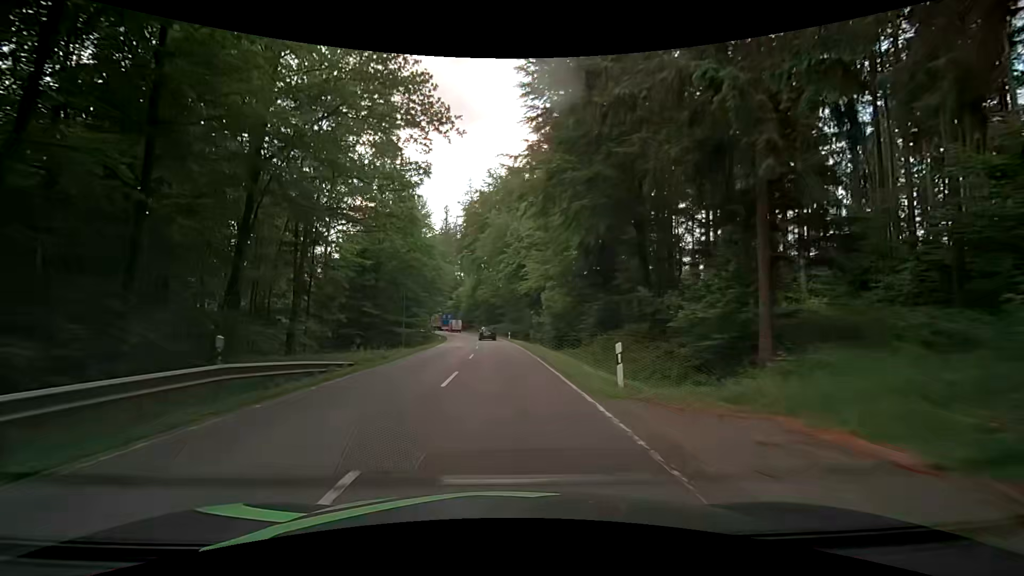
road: secondary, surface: asphalt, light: Day
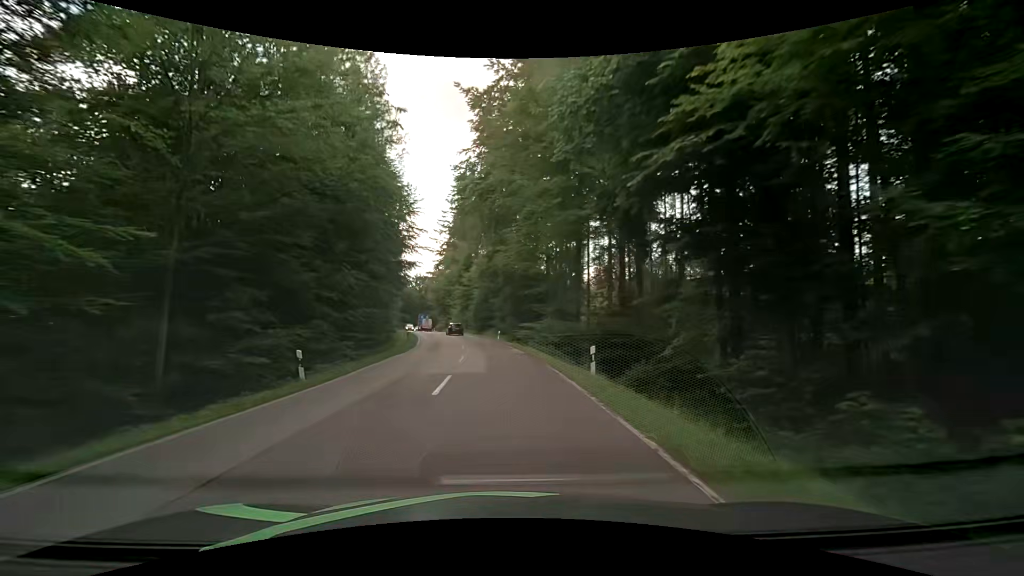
(-1.3, +45.6) m; -4°
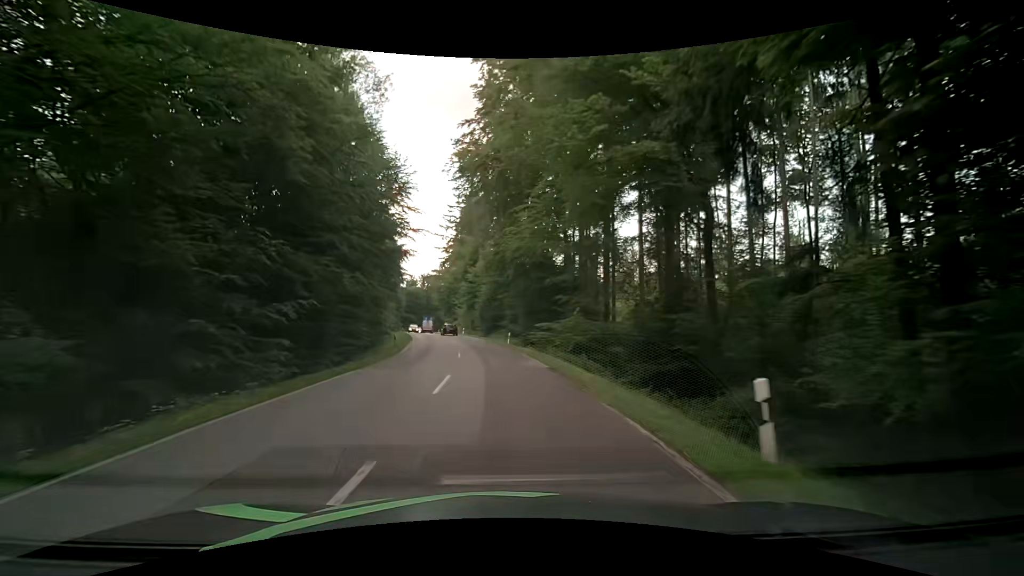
(-0.1, +9.1) m; 0°
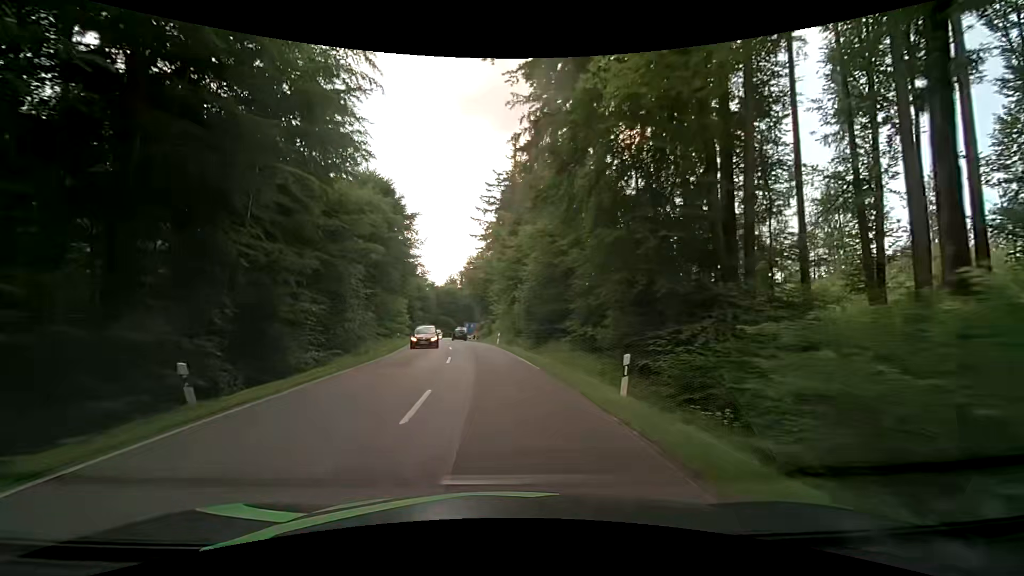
(-1.6, +27.3) m; -6°
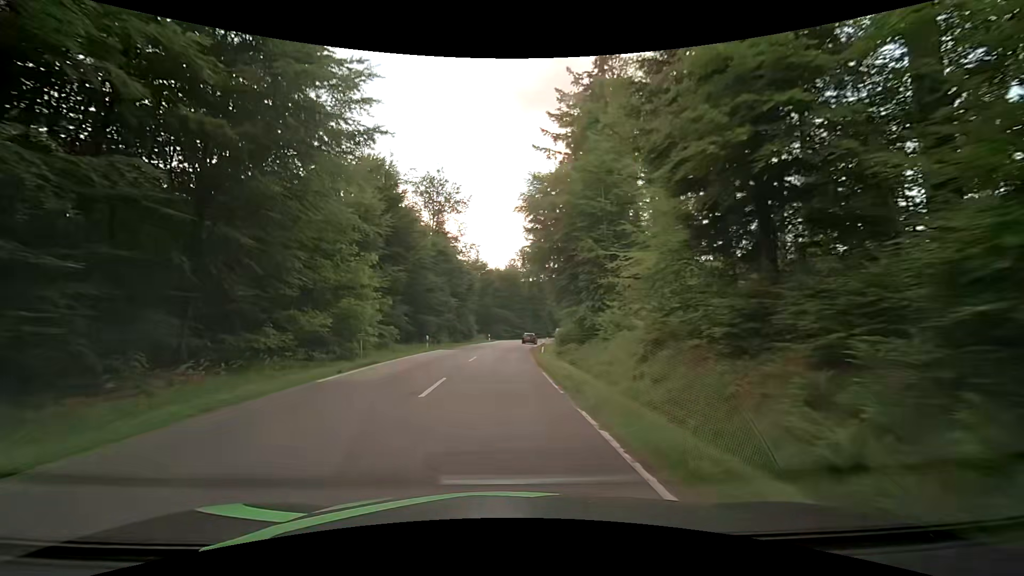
(-3.3, +45.4) m; -7°
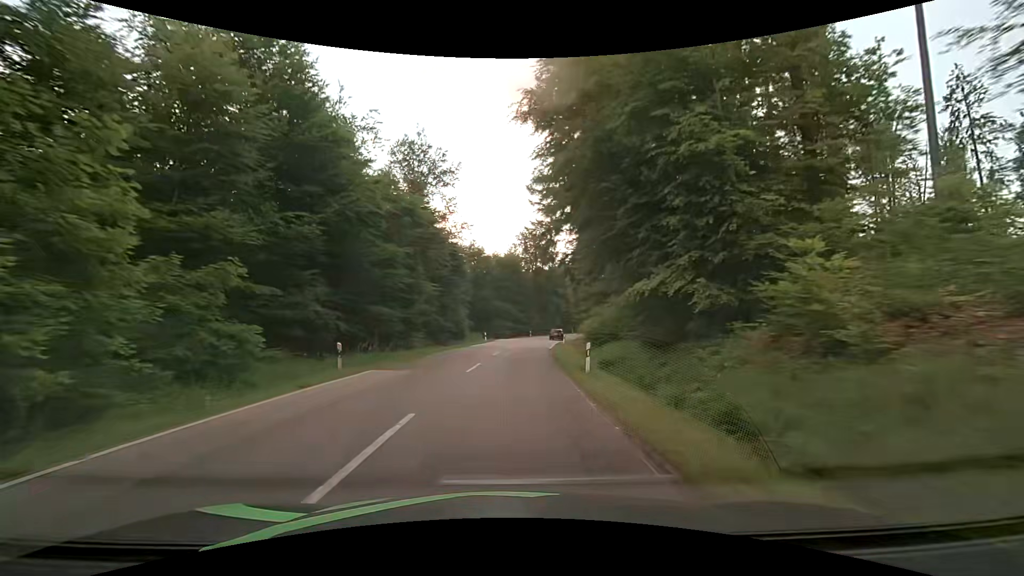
(-0.2, +18.4) m; -1°
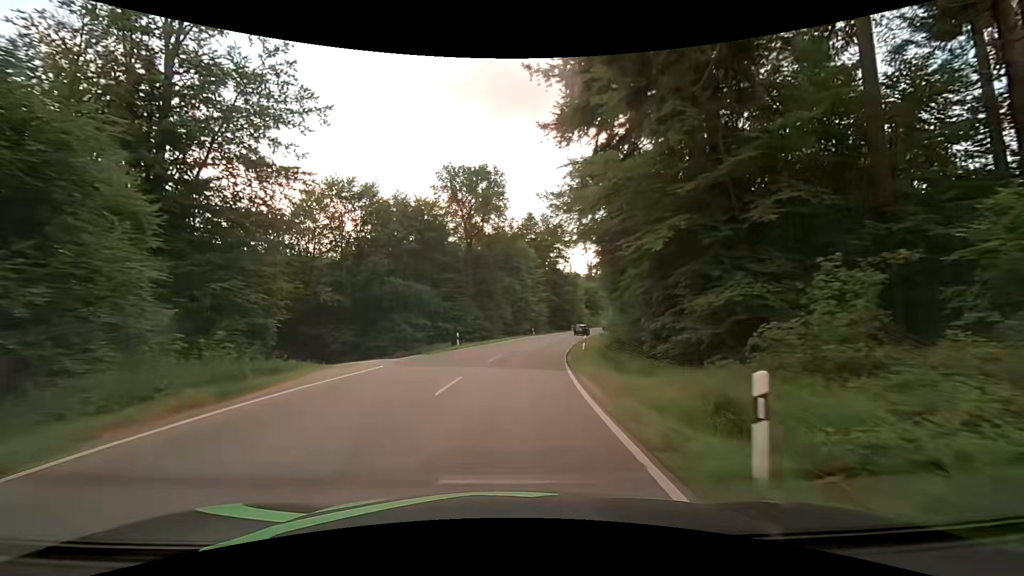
(+2.6, +46.1) m; +7°
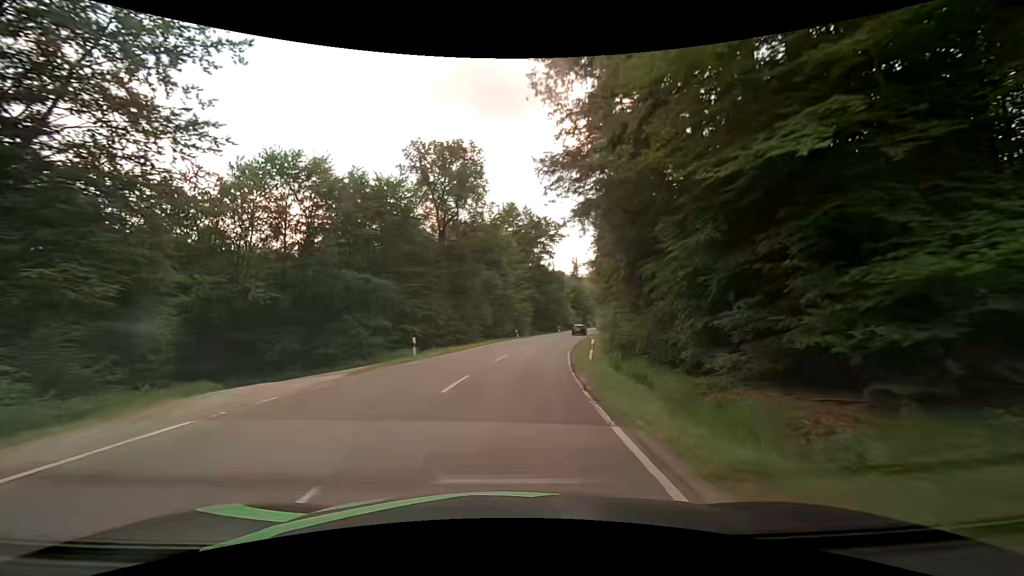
(+0.2, +9.4) m; +2°
